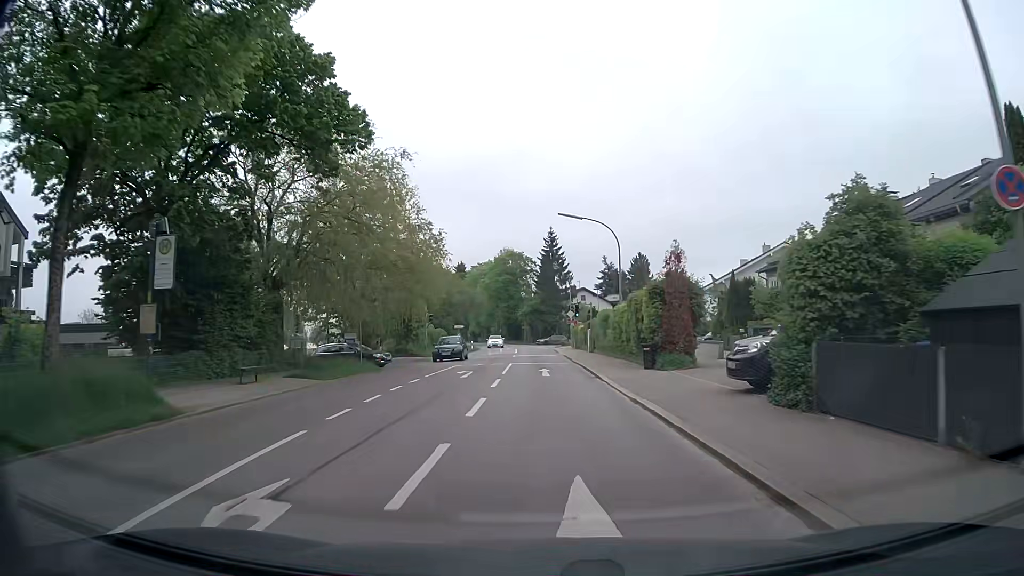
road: tertiary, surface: asphalt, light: Day
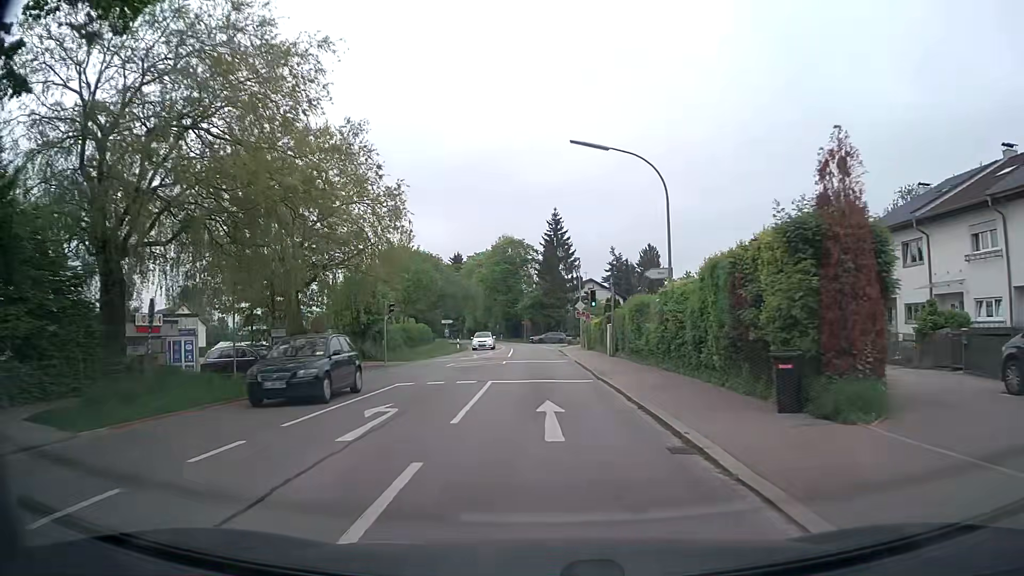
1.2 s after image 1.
(-0.1, +13.1) m; -1°
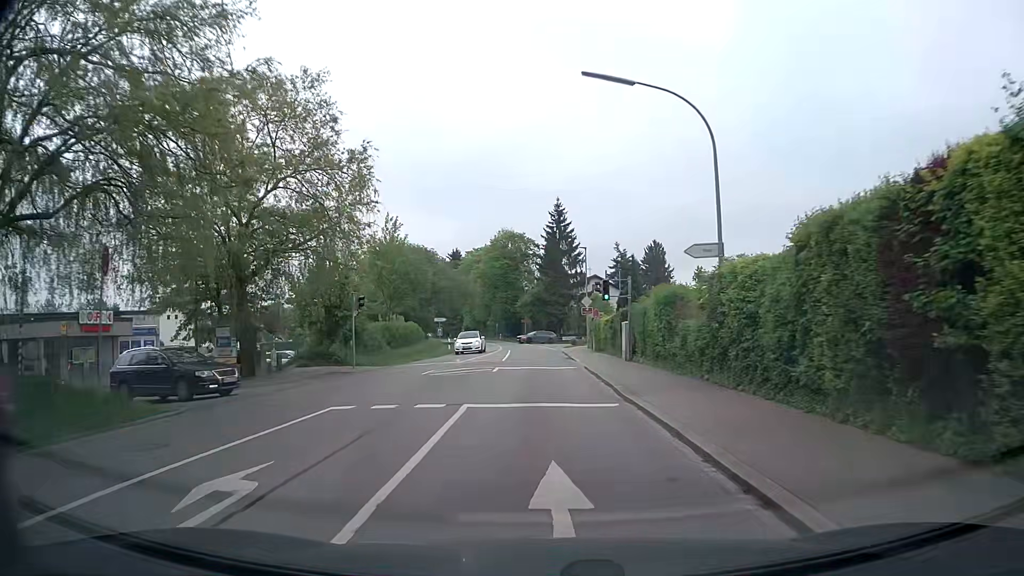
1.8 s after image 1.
(0.0, +6.1) m; -1°
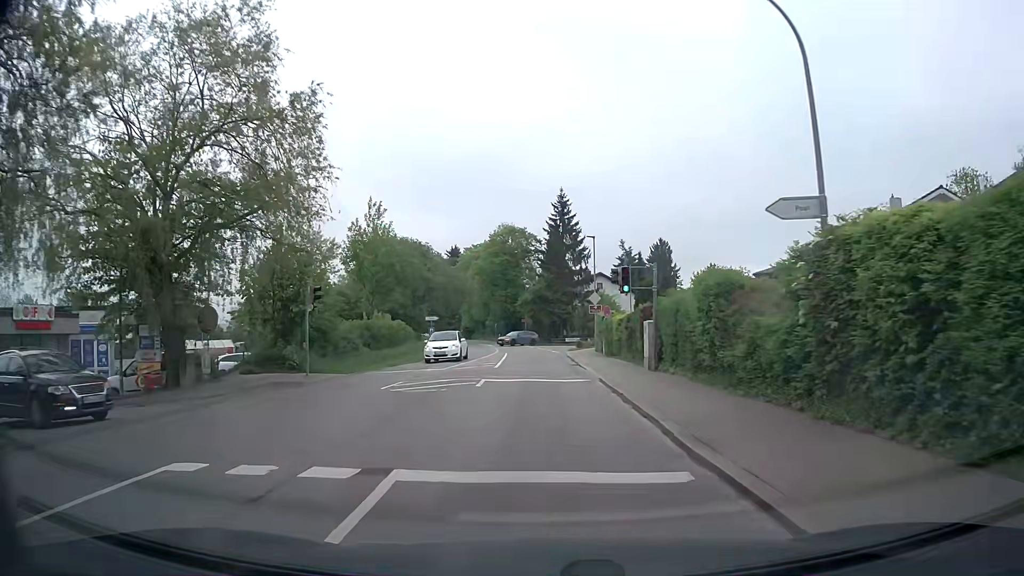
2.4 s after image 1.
(0.0, +6.0) m; 0°
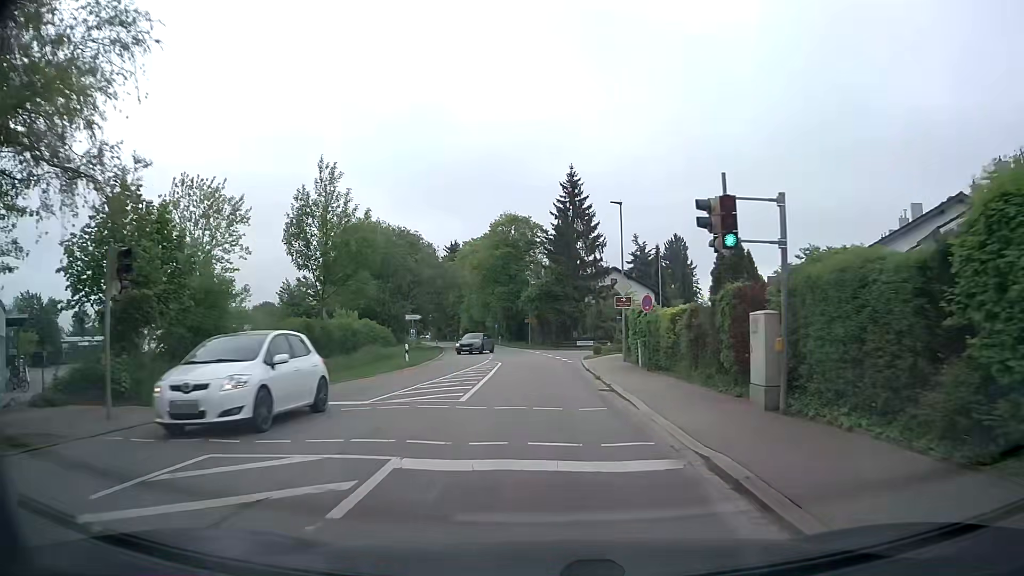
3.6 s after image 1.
(0.0, +11.8) m; -1°
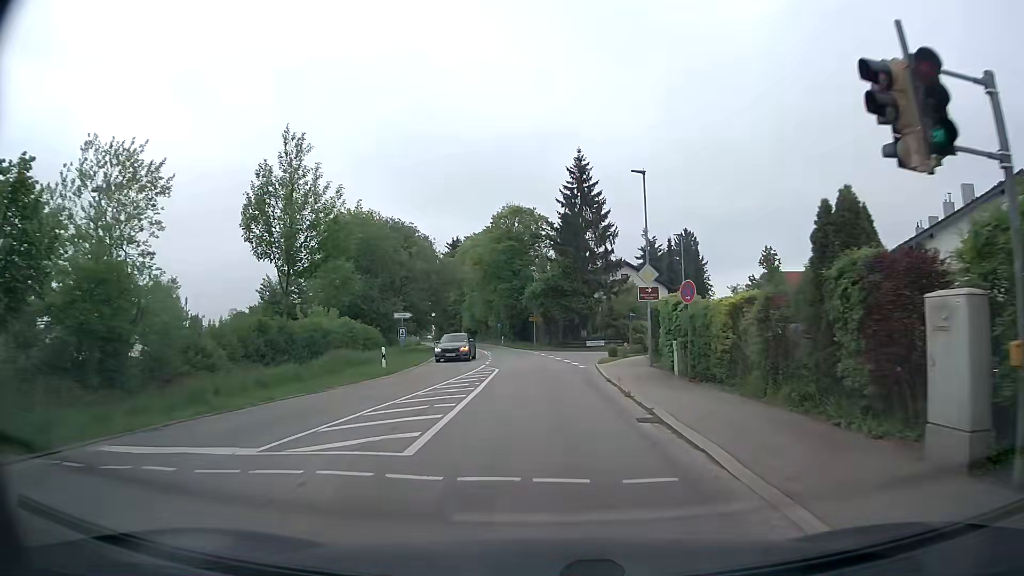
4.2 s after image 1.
(+0.1, +5.8) m; +1°
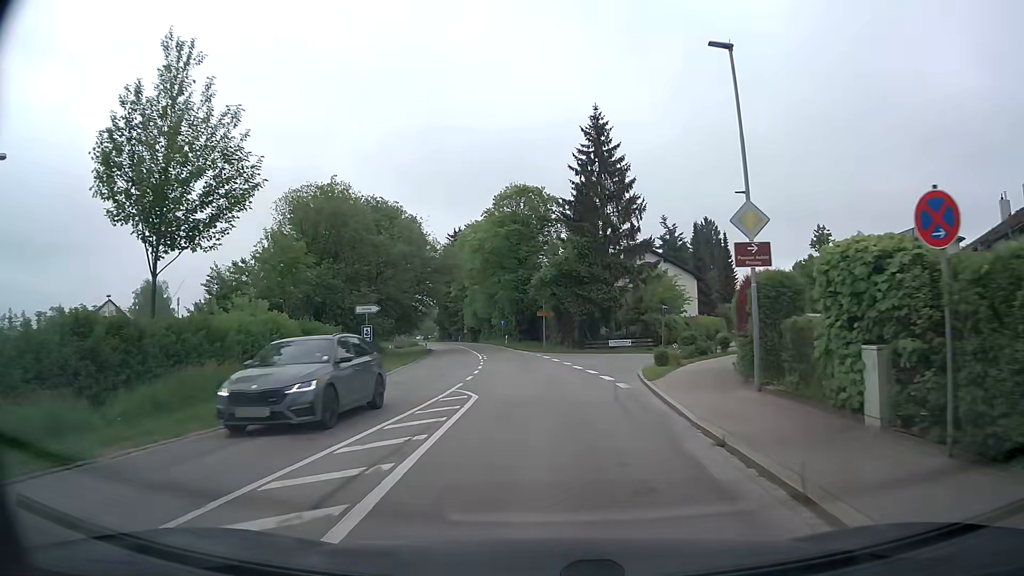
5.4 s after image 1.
(-0.2, +11.5) m; -2°
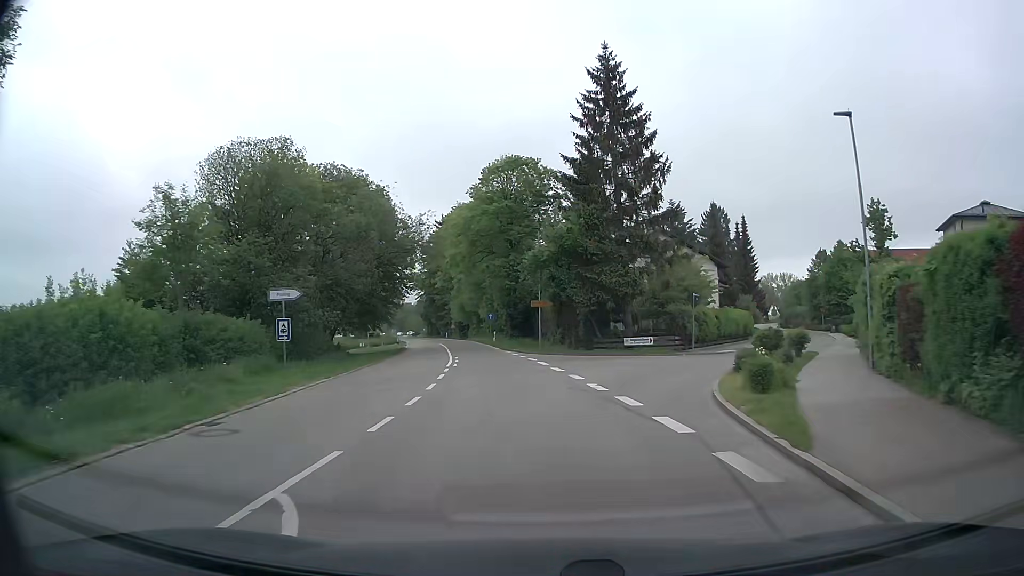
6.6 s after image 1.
(+0.1, +10.6) m; +1°
(0, +10) (+2, +20) (+8, +28) (+14, +36) (+18, +45) (+23, +54) (+26, +63) (+30, +73) (+32, +82) (+35, +92) m
